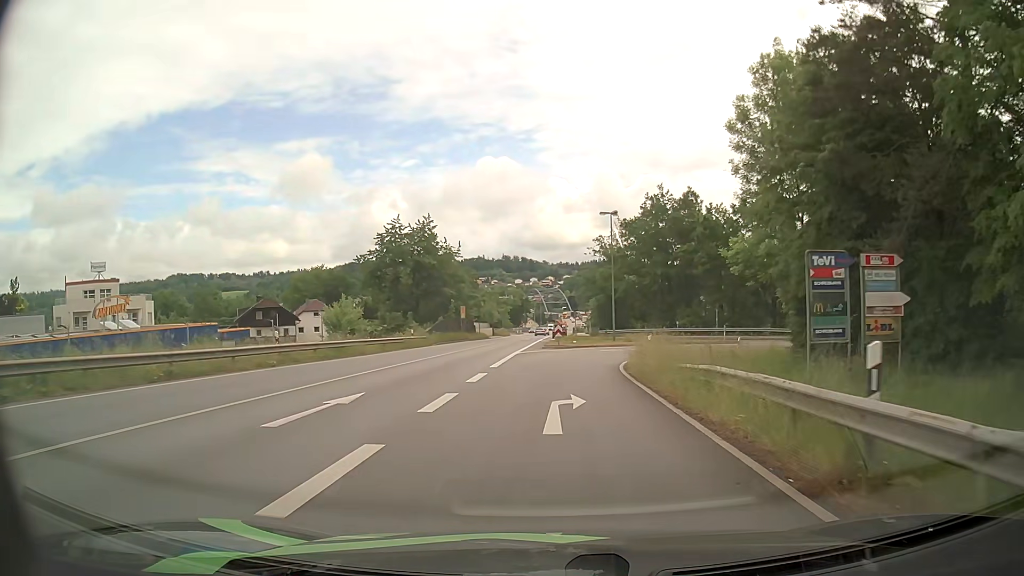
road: primary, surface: asphalt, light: Day
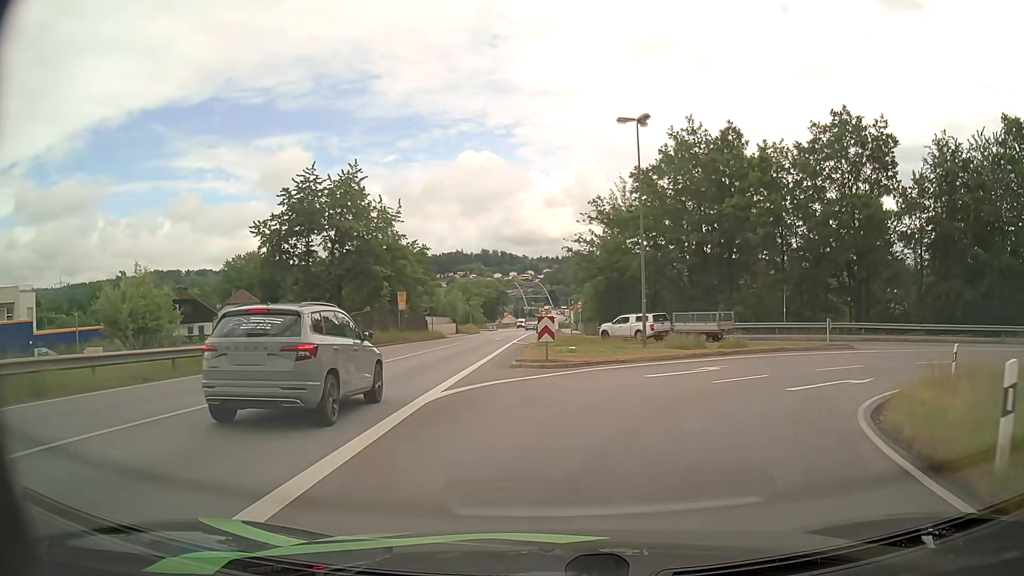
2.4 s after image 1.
(0.0, +23.0) m; +2°
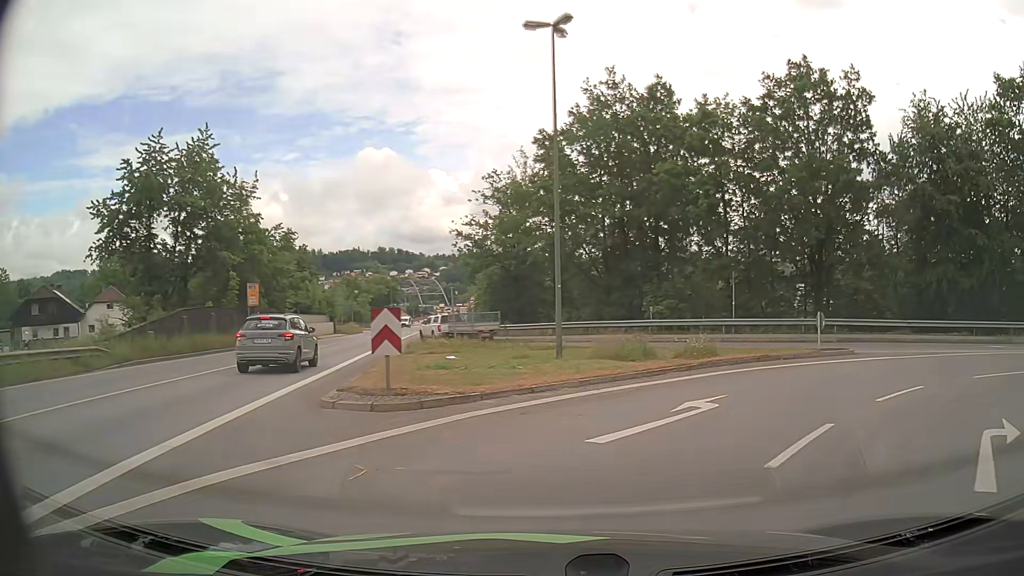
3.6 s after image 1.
(+0.5, +9.6) m; +8°
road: primary_link
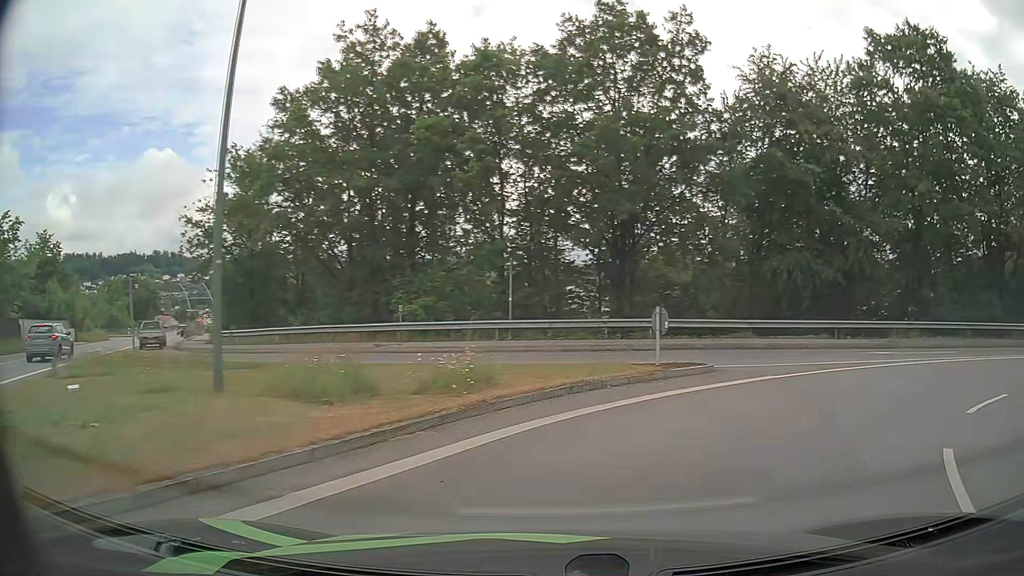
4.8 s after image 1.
(+1.3, +8.3) m; +20°
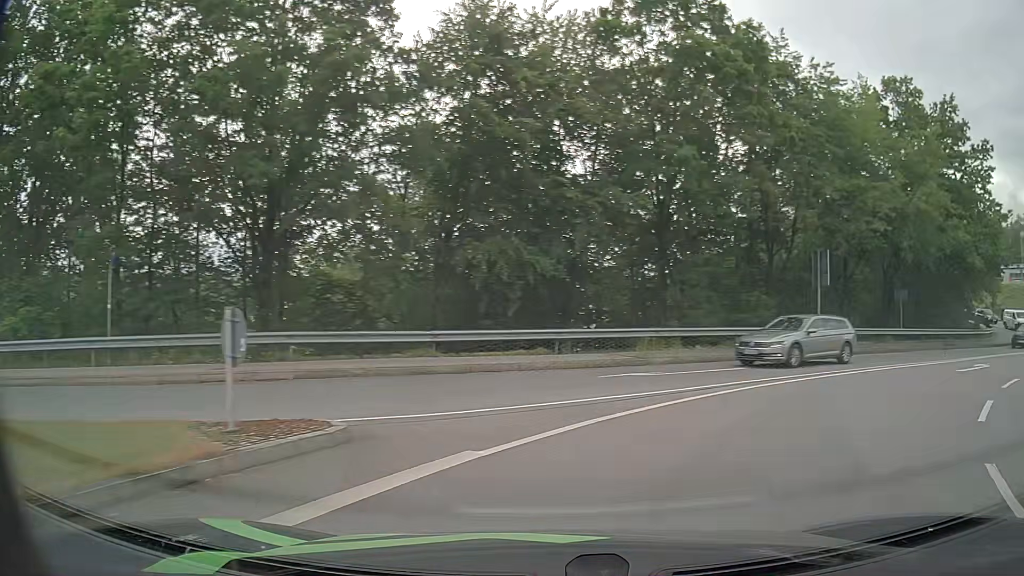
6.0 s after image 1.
(+1.7, +7.5) m; +26°
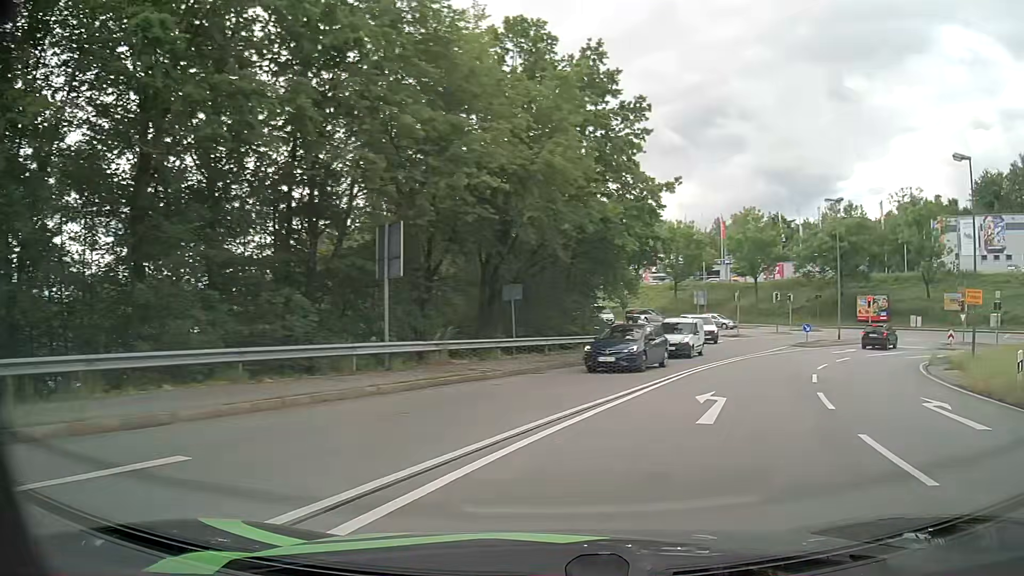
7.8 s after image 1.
(+3.7, +10.5) m; +37°
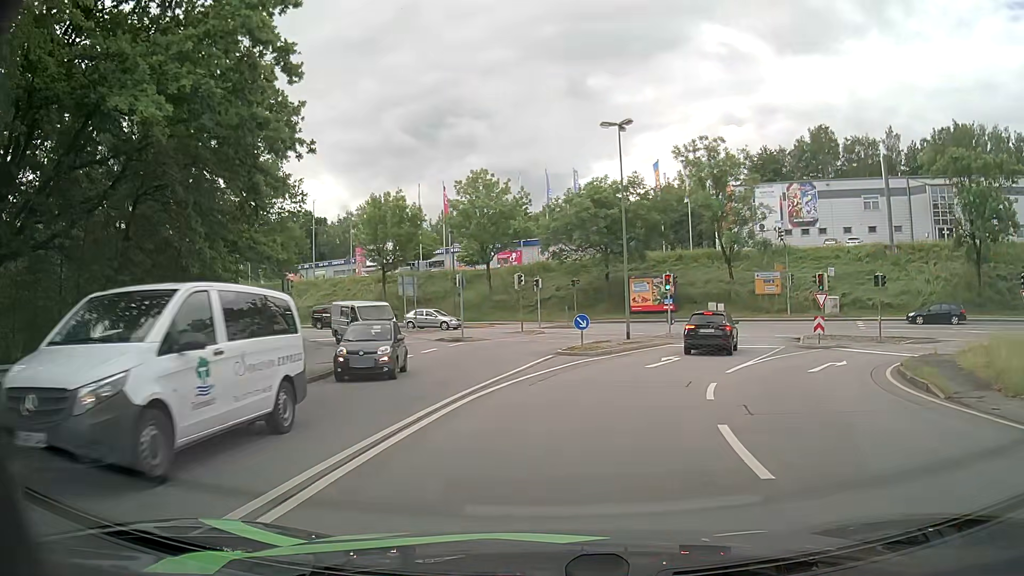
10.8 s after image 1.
(+4.7, +17.8) m; +21°
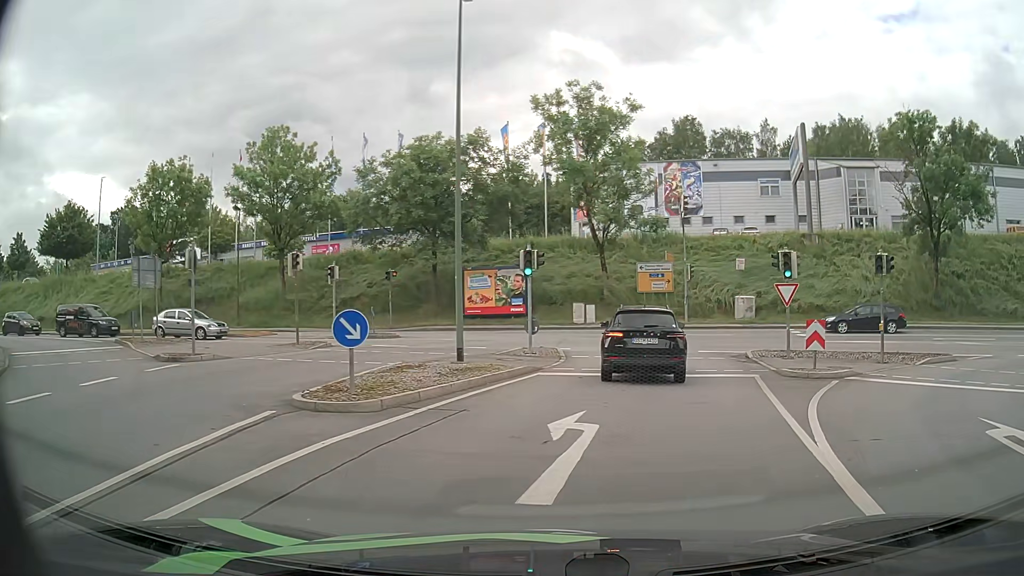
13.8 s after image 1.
(+1.5, +14.2) m; +14°
(+1, +10) (+3, +20) (+1, +29) (-7, +35) (-17, +38) (-27, +38) (-37, +39) (-47, +39) (-57, +40) (-67, +41) m
